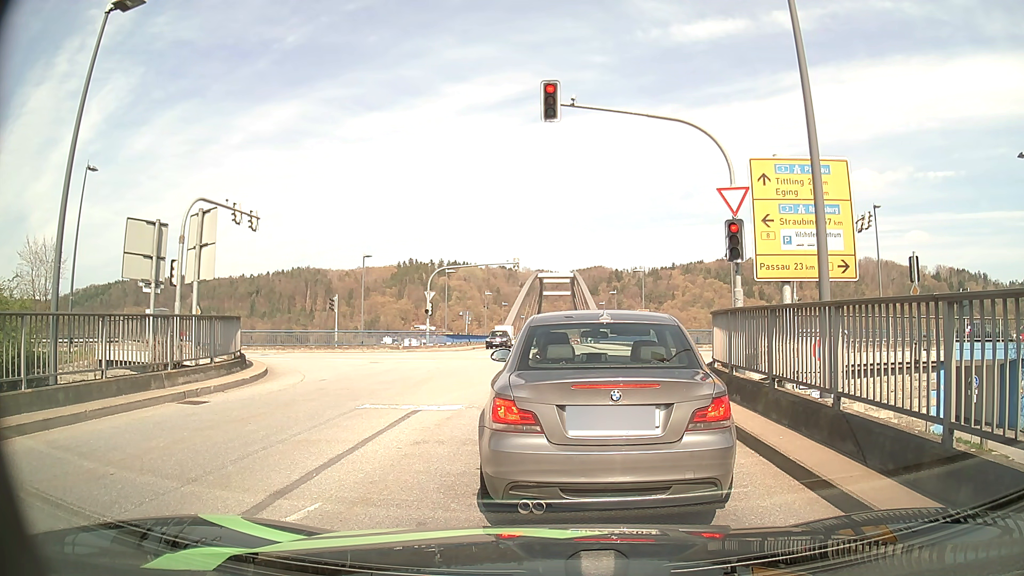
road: tertiary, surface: asphalt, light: Day
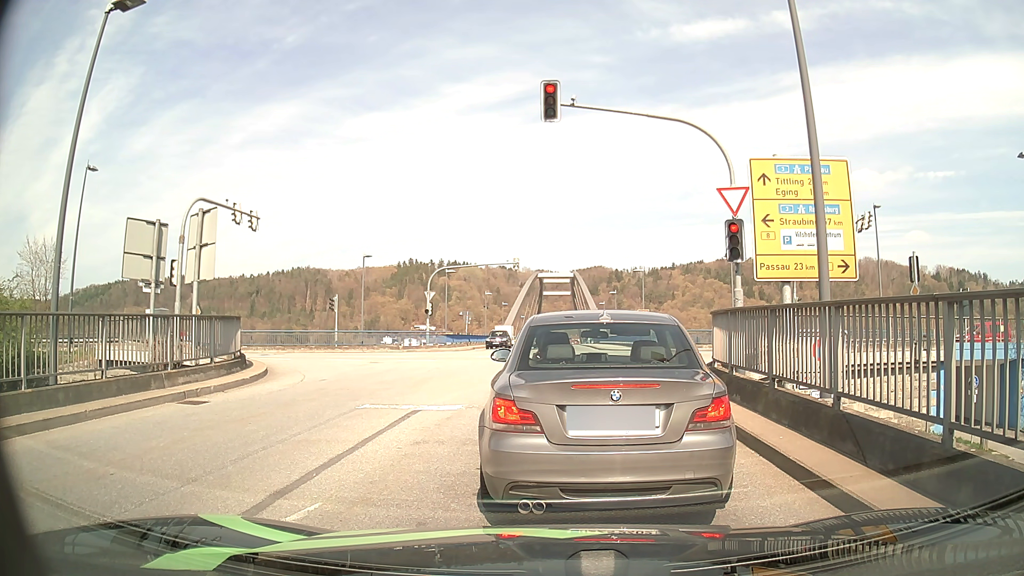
(0.0, 0.0) m; 0°
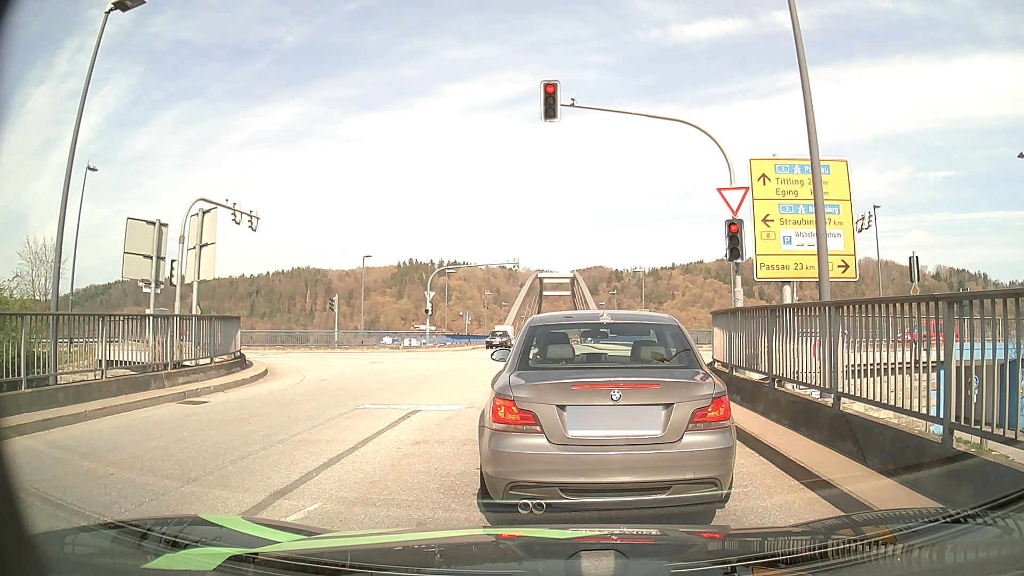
(0.0, 0.0) m; 0°
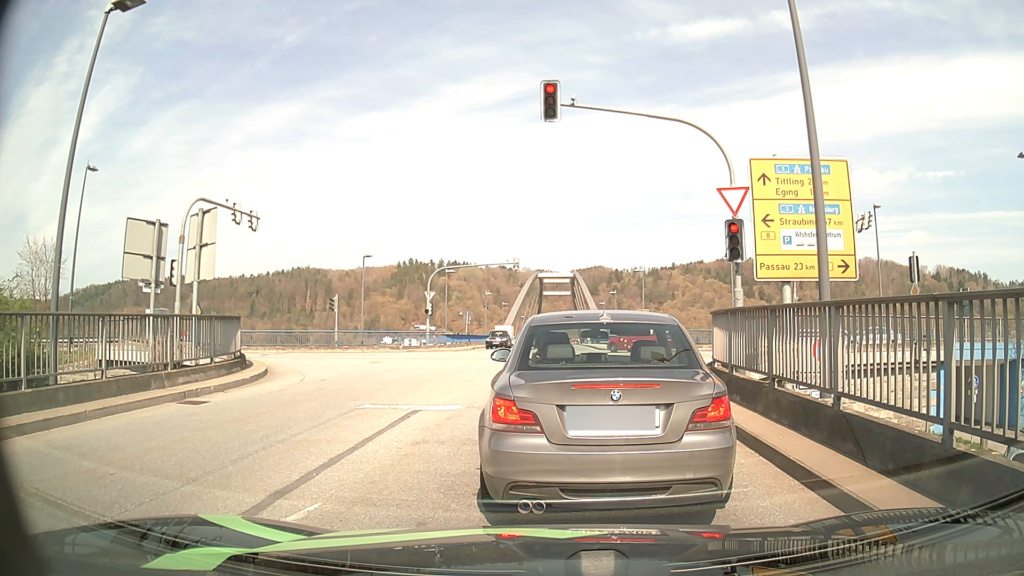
(0.0, 0.0) m; 0°
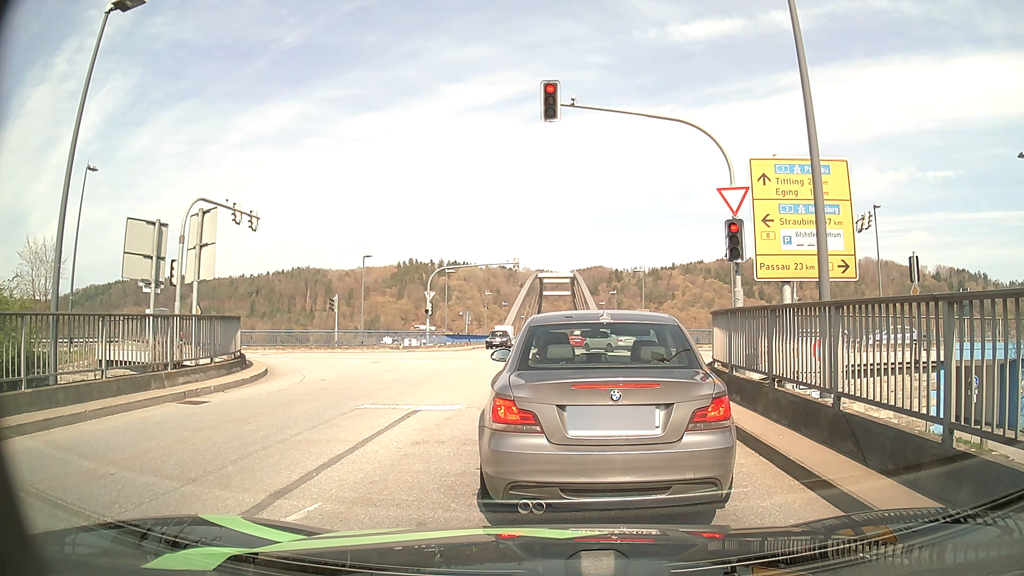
(0.0, 0.0) m; 0°
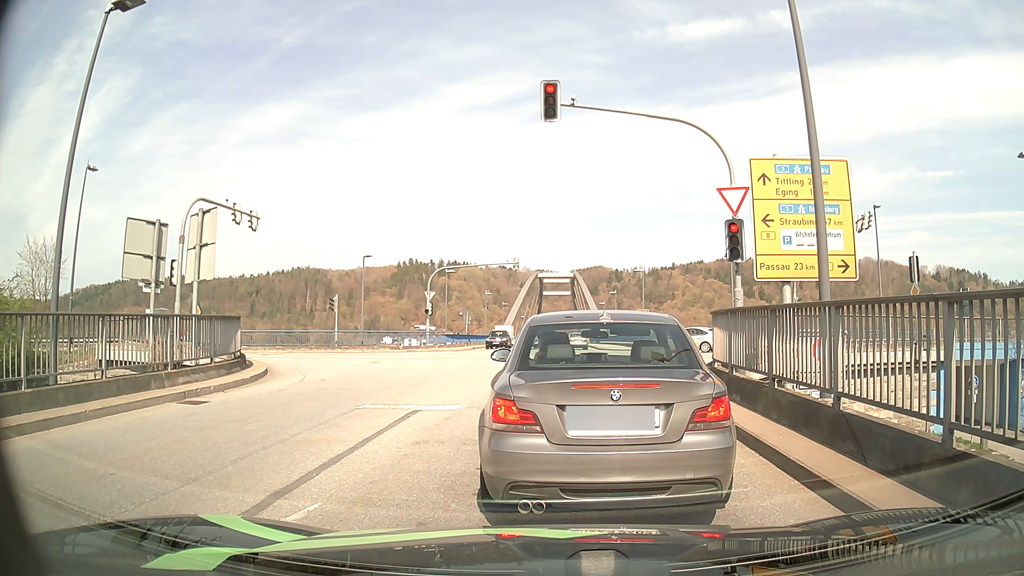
(0.0, 0.0) m; 0°
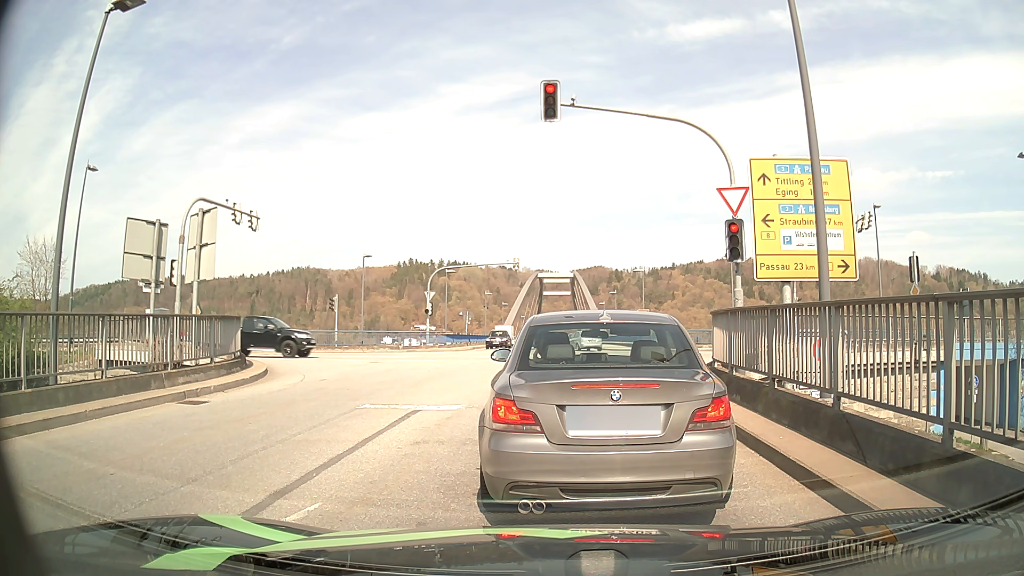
(0.0, 0.0) m; 0°
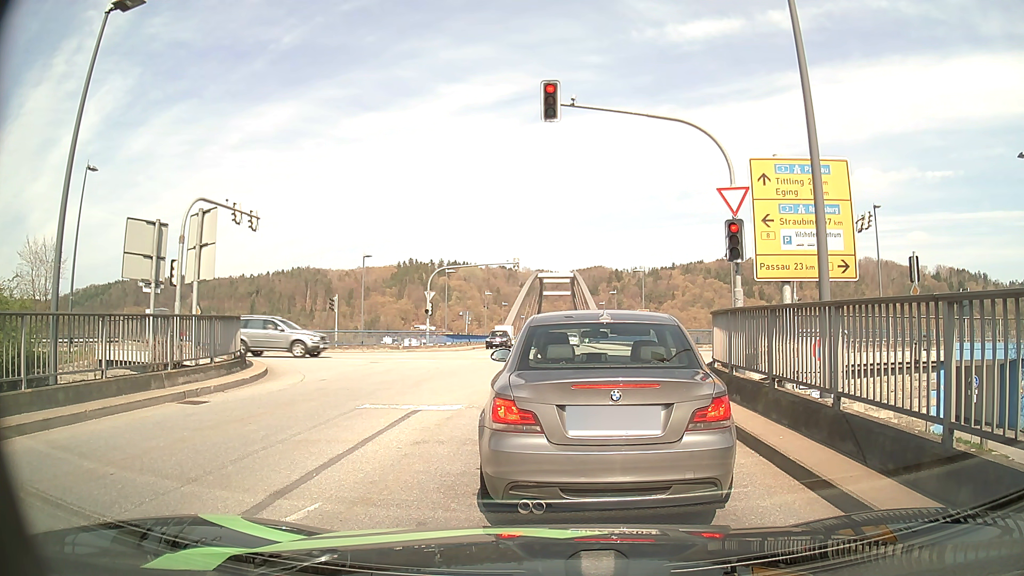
(0.0, 0.0) m; 0°
(0, +10) (+2, +20) (+8, +27) (+18, +29) (+28, +29) (+38, +28) (+48, +28) (+58, +27) (+68, +27) (+78, +26) m
